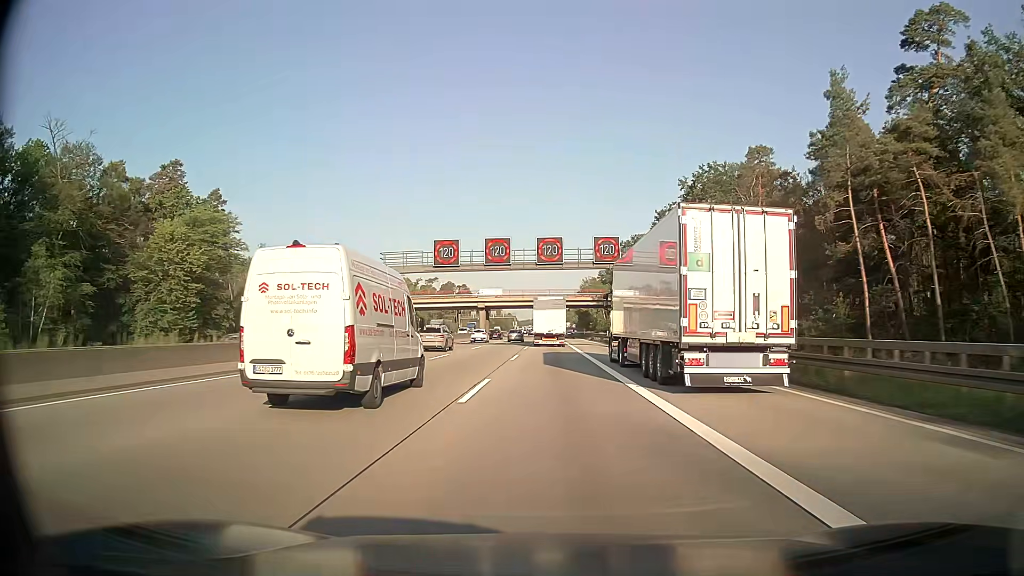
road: motorway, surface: asphalt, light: Day
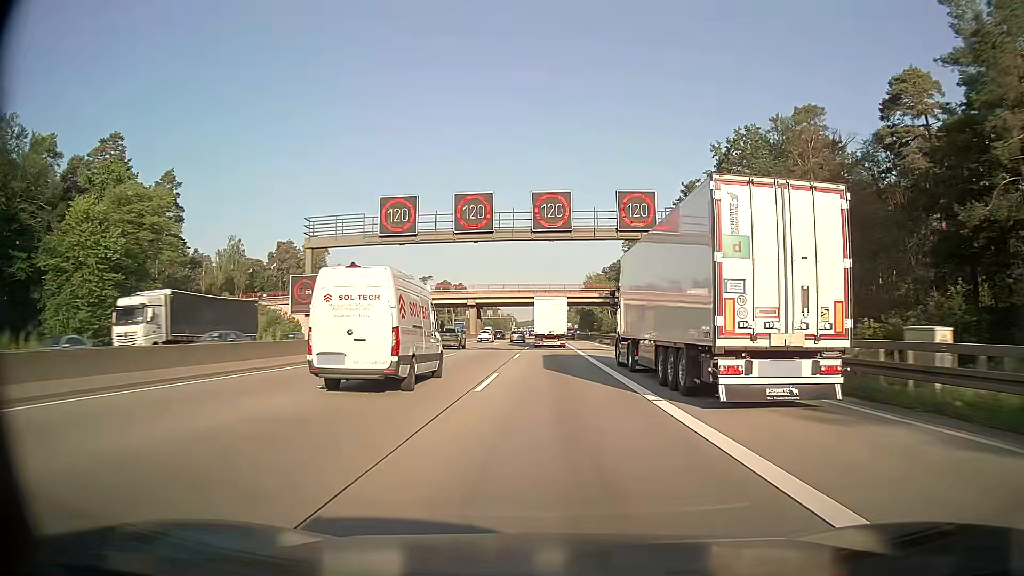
(0.0, +15.4) m; 0°
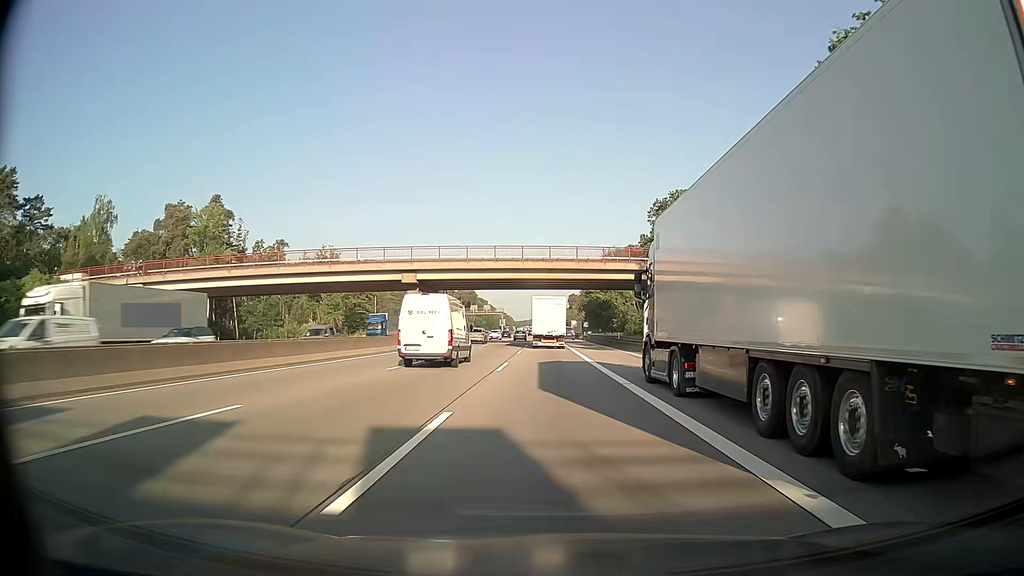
(-0.1, +46.3) m; 0°
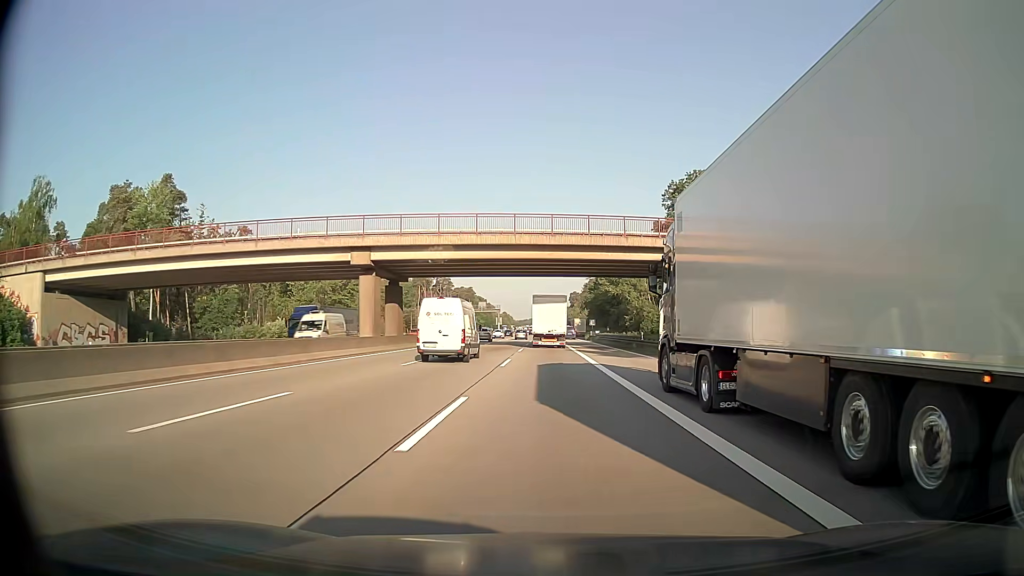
(+0.1, +15.4) m; 0°
(0, +10) (0, +20) (0, +30) (0, +40) (0, +50) (0, +60) (0, +70) (0, +80) (0, +90) (0, +100) m
